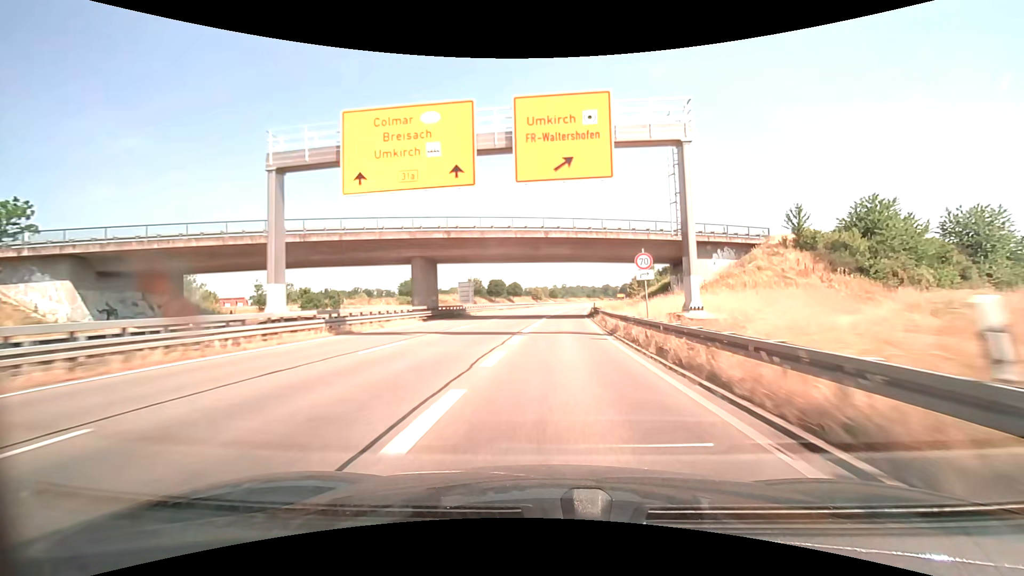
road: trunk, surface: asphalt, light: Day
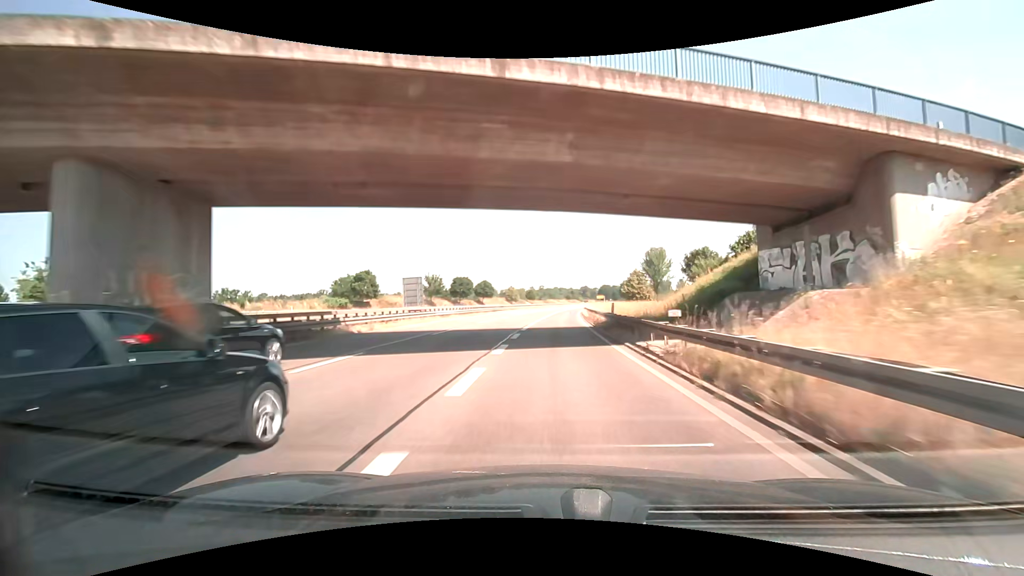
(+0.6, +27.0) m; +2°
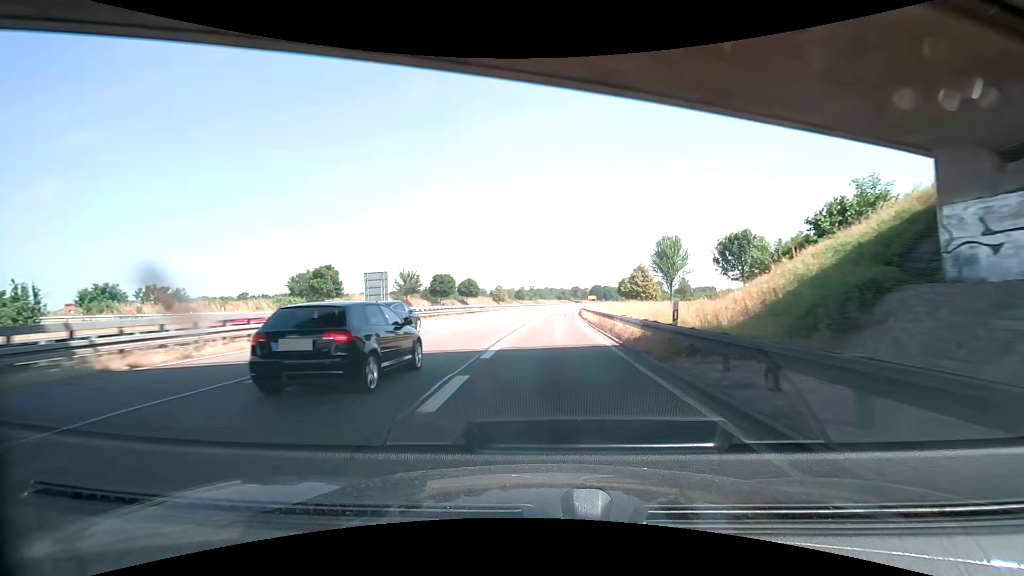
(+0.2, +13.1) m; +1°
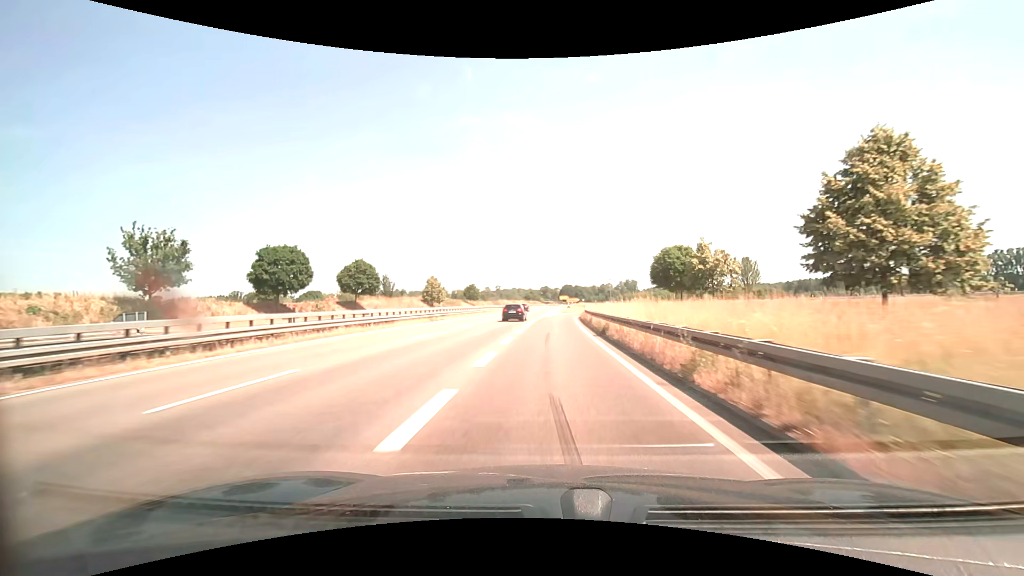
(+2.2, +61.5) m; +4°
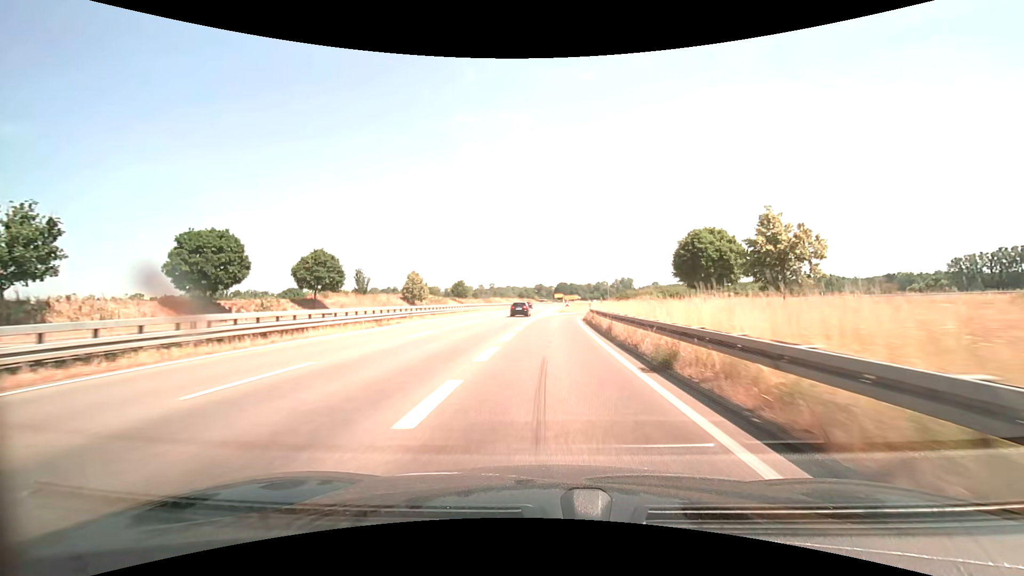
(+0.1, +11.3) m; +1°
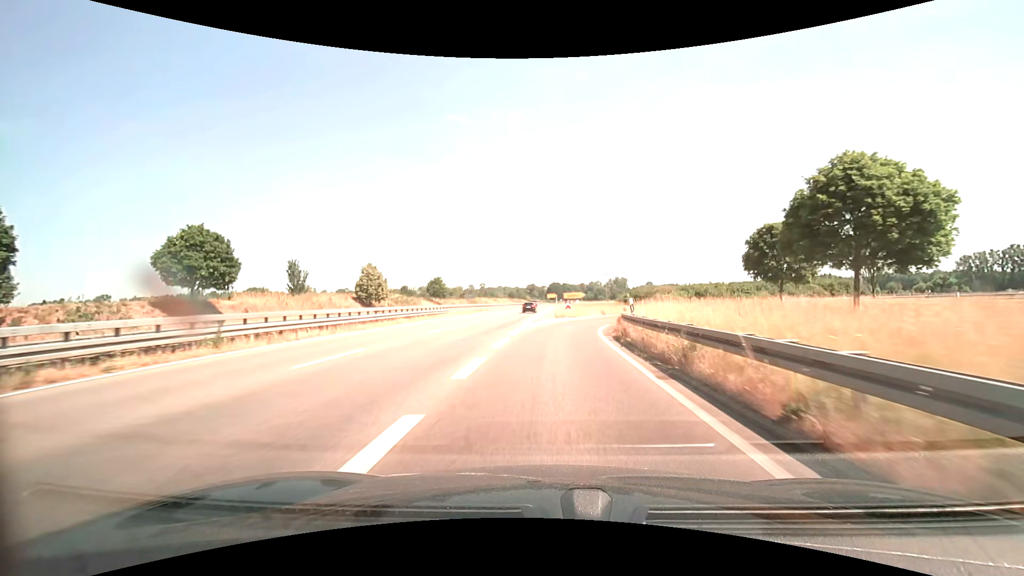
(+0.2, +20.2) m; +1°
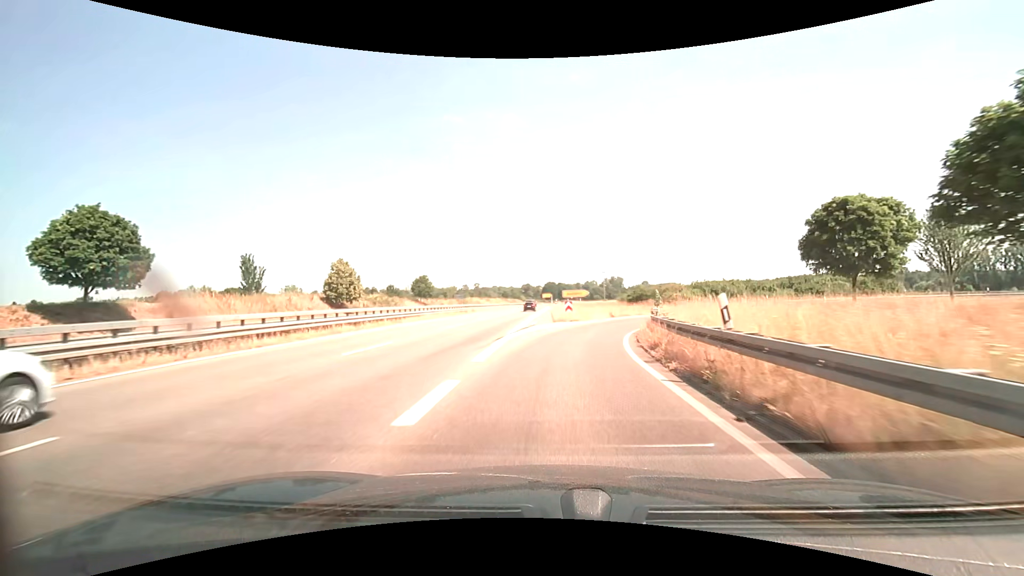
(+0.1, +9.1) m; +1°
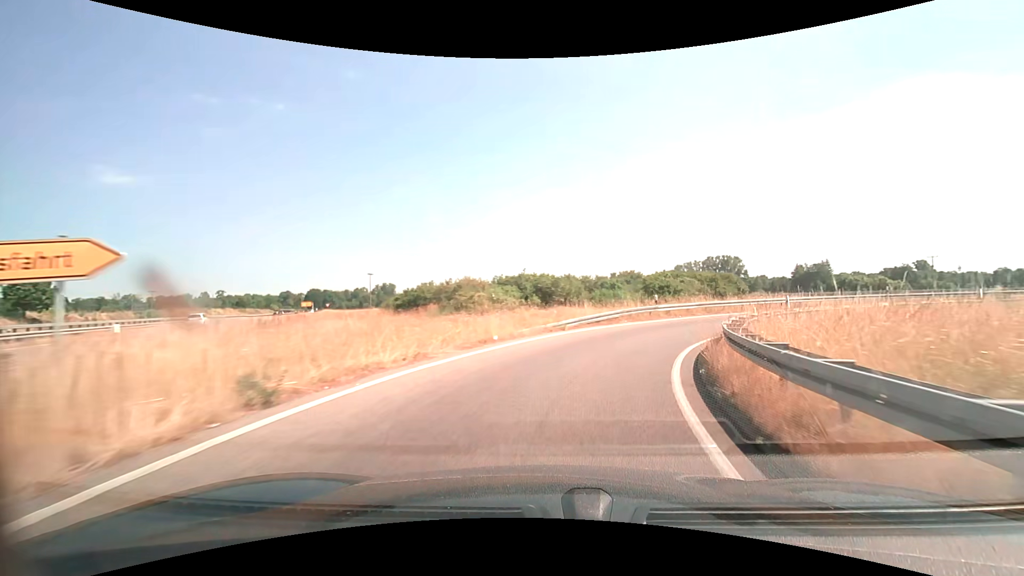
(+5.0, +31.0) m; +26°
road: trunk_link
(+1, +10) (+4, +19) (+10, +27) (+18, +34) (+27, +38) (+37, +39) (+47, +38) (+56, +34) (+64, +28) (+70, +21) m
